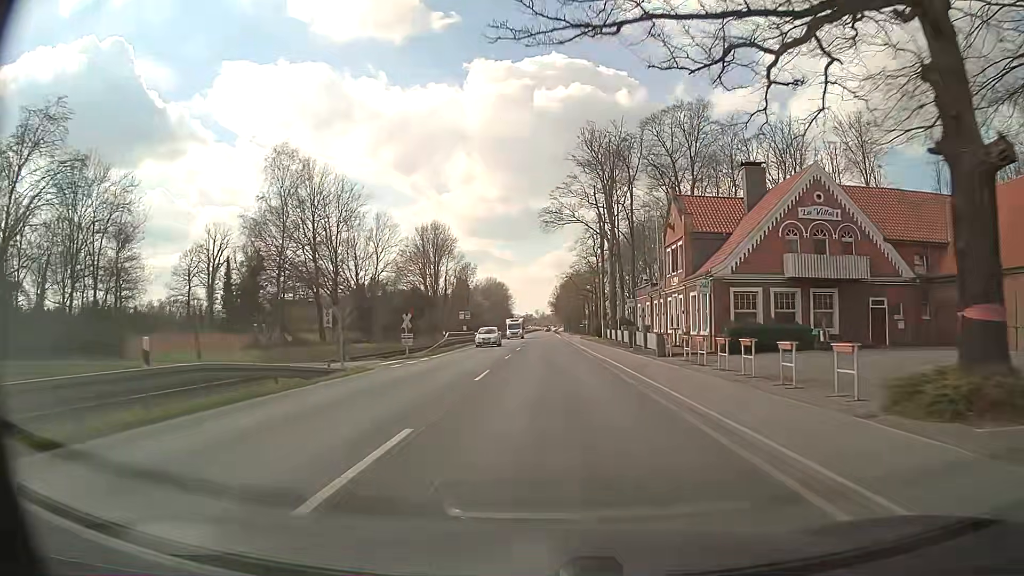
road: primary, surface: asphalt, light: Day
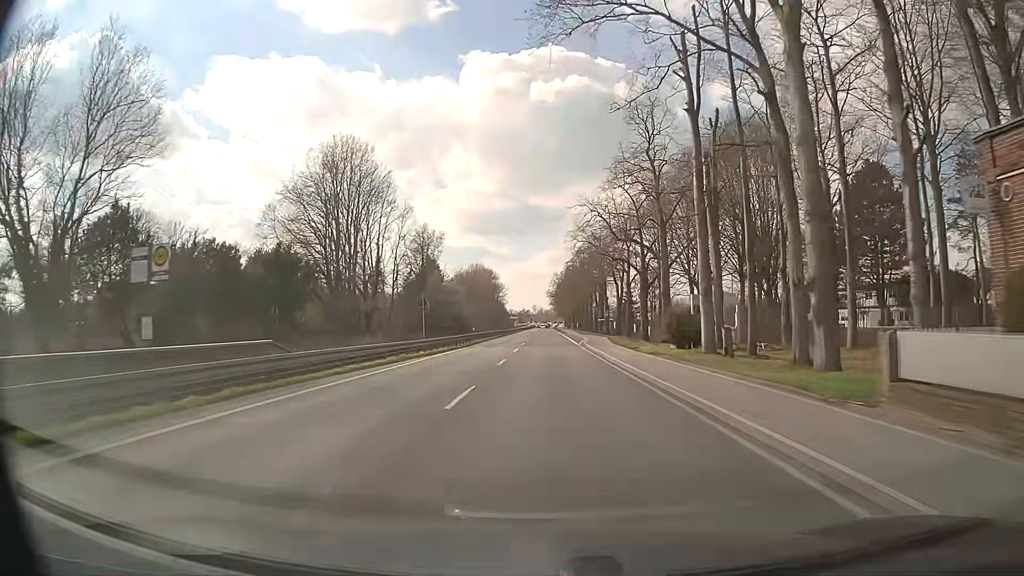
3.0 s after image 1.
(0.0, +53.6) m; 0°
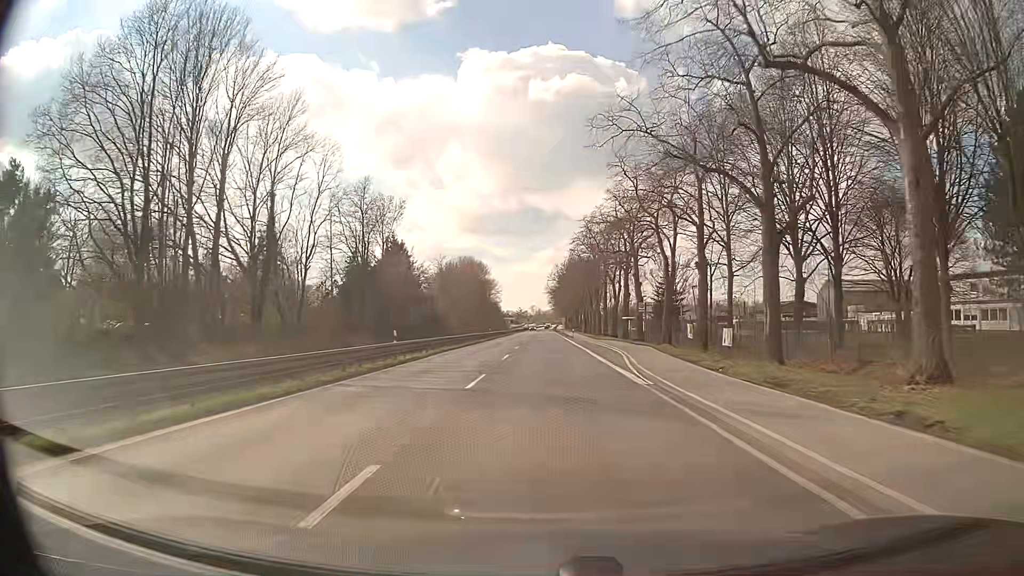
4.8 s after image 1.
(+0.2, +32.1) m; +1°
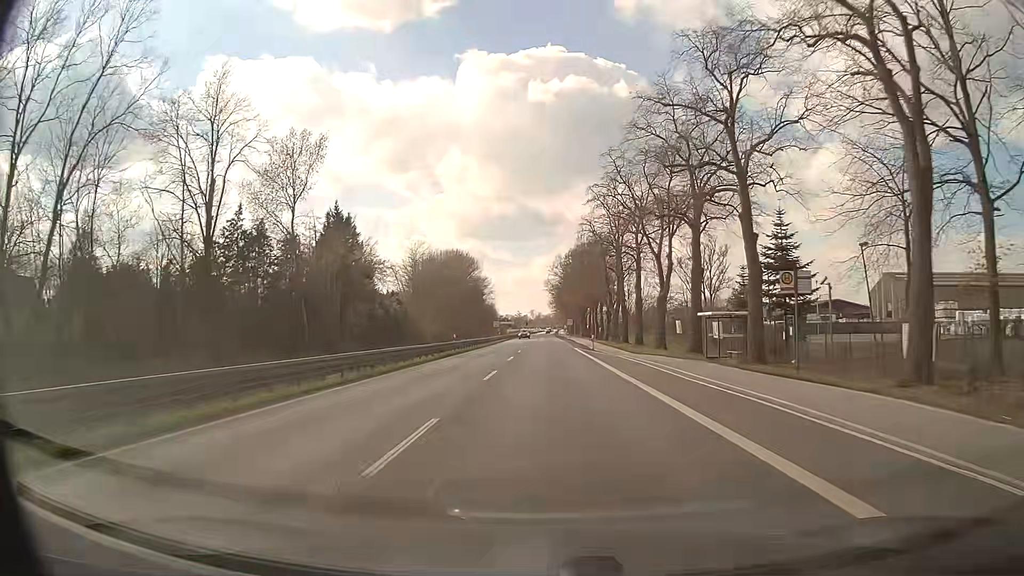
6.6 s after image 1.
(-0.1, +32.2) m; -1°
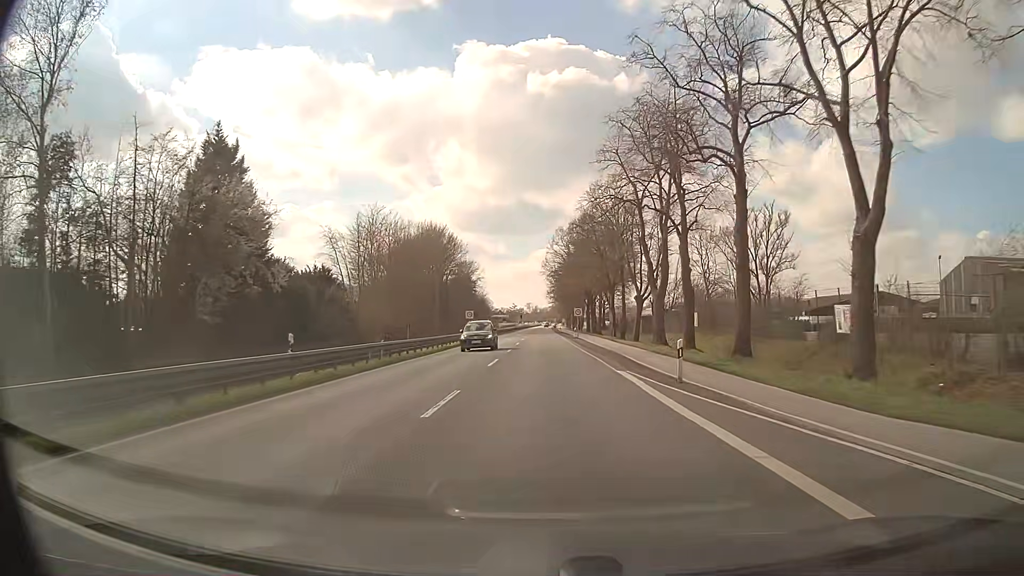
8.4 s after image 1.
(+0.2, +32.1) m; 0°
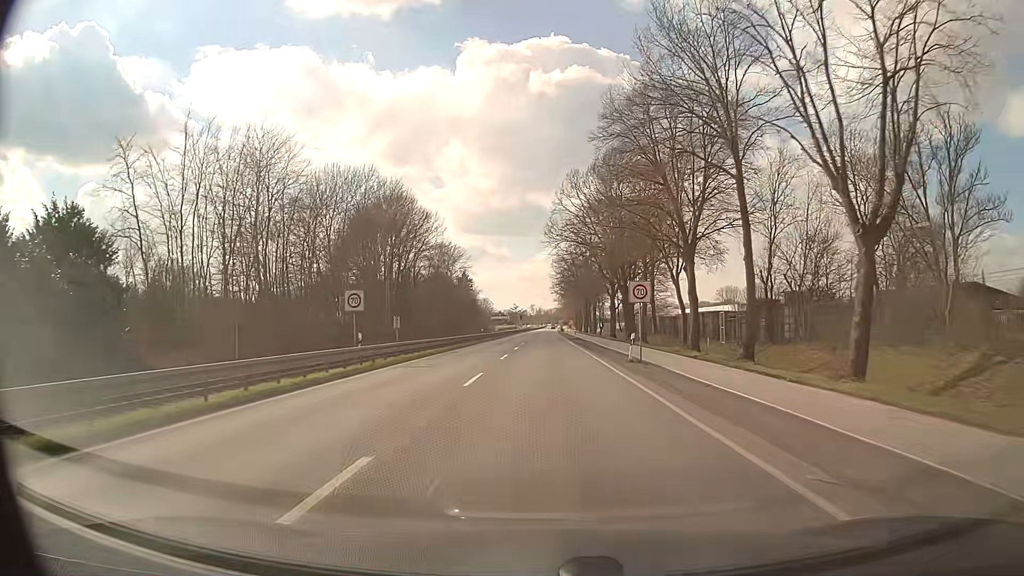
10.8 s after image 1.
(+0.2, +42.9) m; 0°
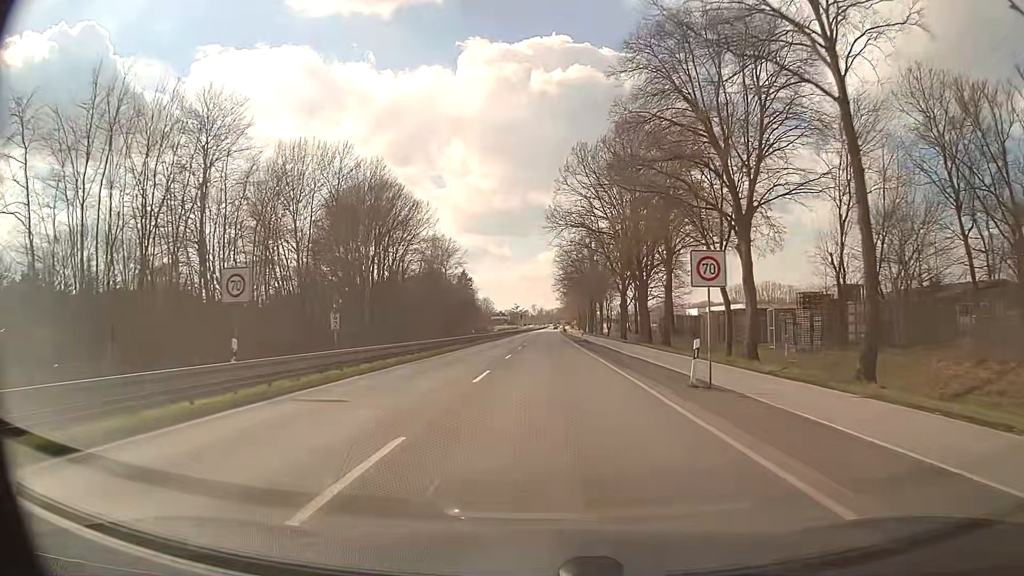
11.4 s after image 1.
(-0.1, +10.7) m; -1°
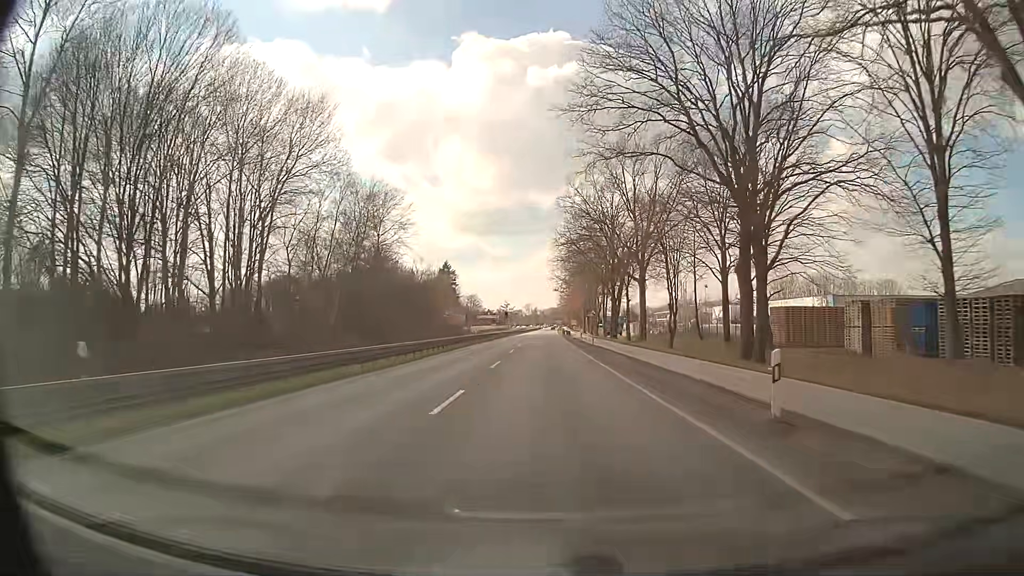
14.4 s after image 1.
(+0.3, +53.5) m; +1°
(0, +10) (0, +20) (0, +30) (0, +40) (0, +50) (0, +60) (0, +70) (0, +80) (0, +90) (0, +100) m
